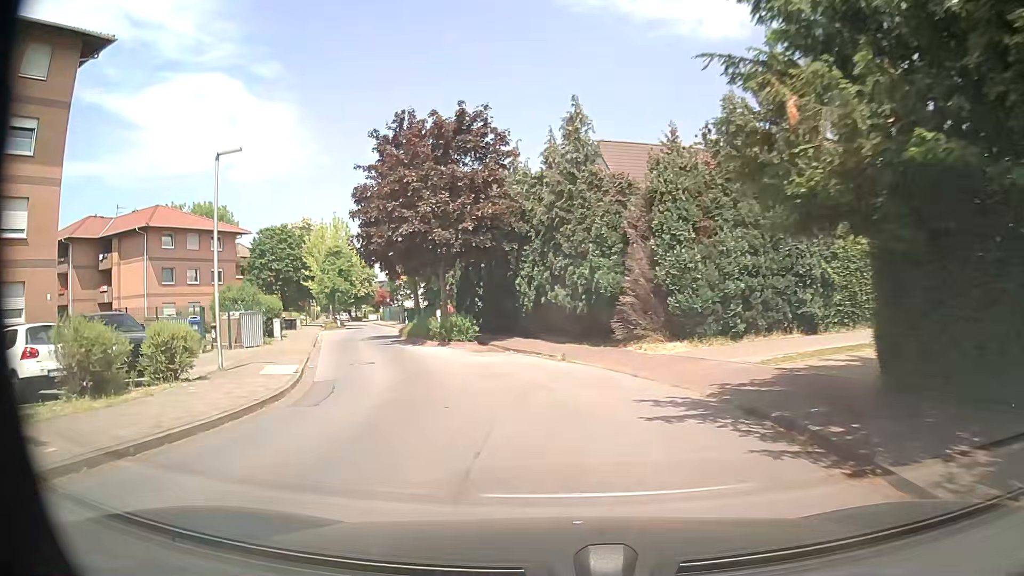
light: Day
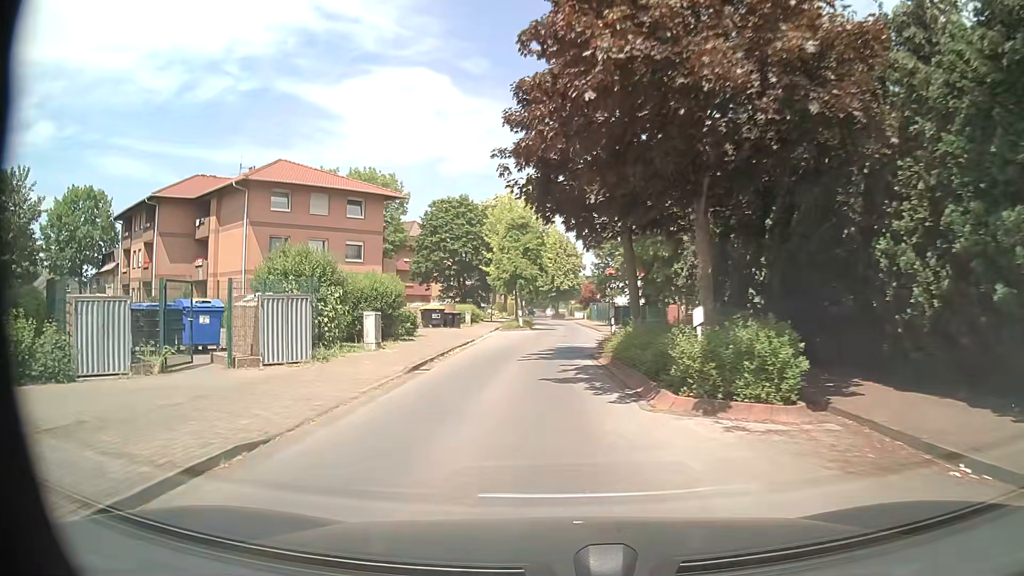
(-2.9, +15.9) m; -18°
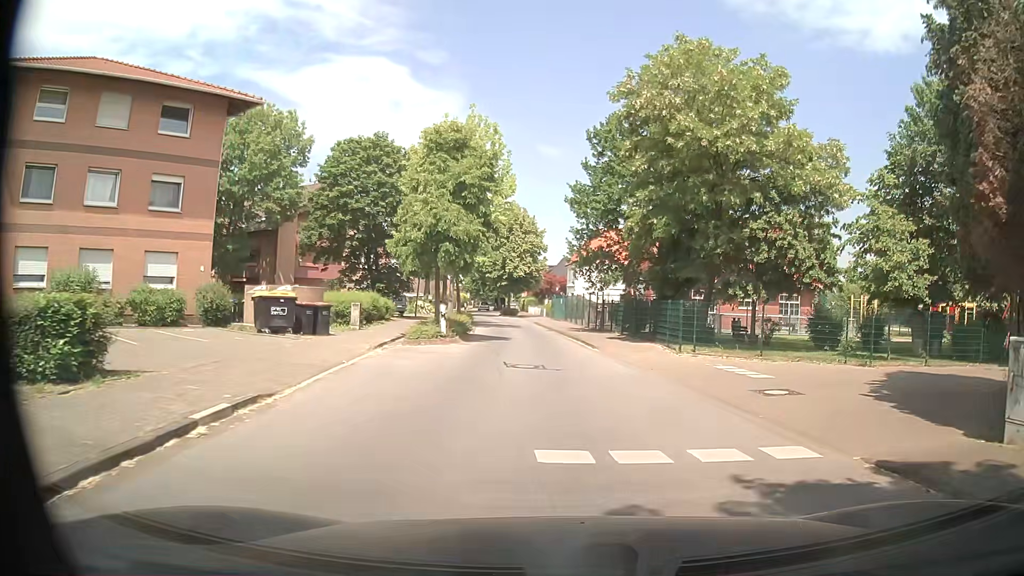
(-0.5, +19.9) m; +5°
(0, +10) (0, +20) (-1, +30) (-3, +40) (-4, +50) (-6, +60) (-8, +69) (-10, +79) (-11, +89) (-12, +99) m
